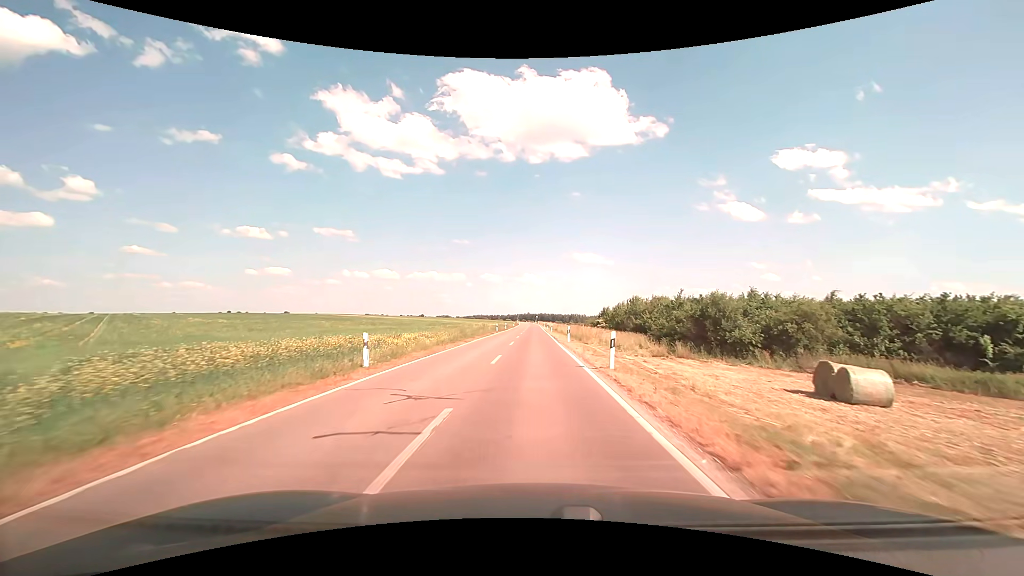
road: unclassified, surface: asphalt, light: Day
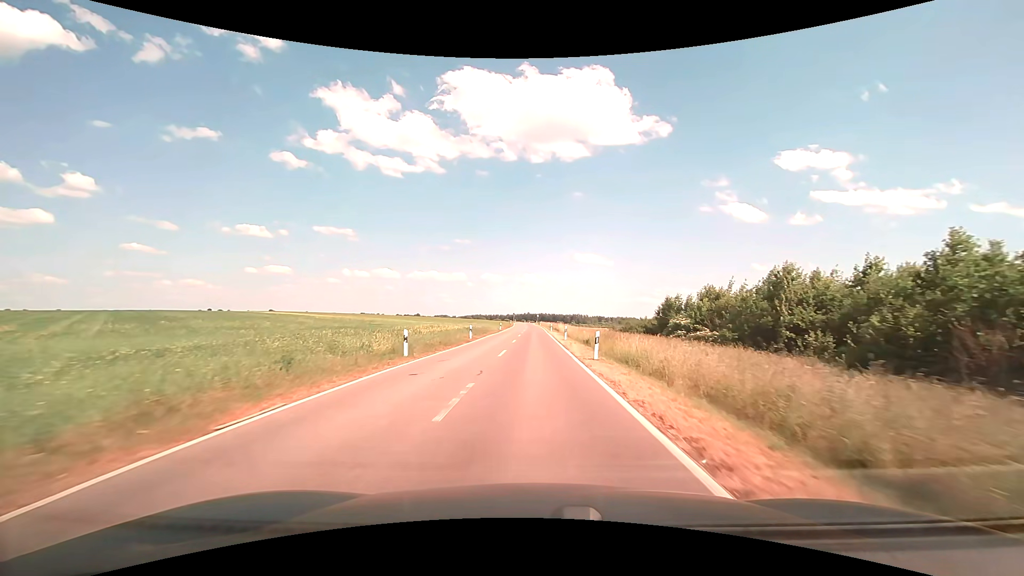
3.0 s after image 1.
(0.0, +45.9) m; 0°
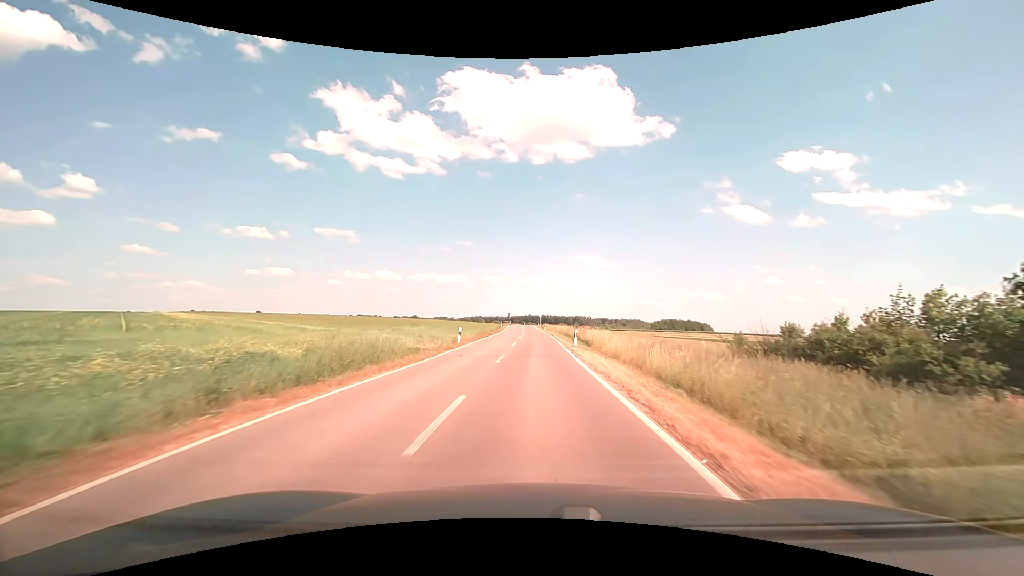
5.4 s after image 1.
(-0.1, +38.4) m; 0°
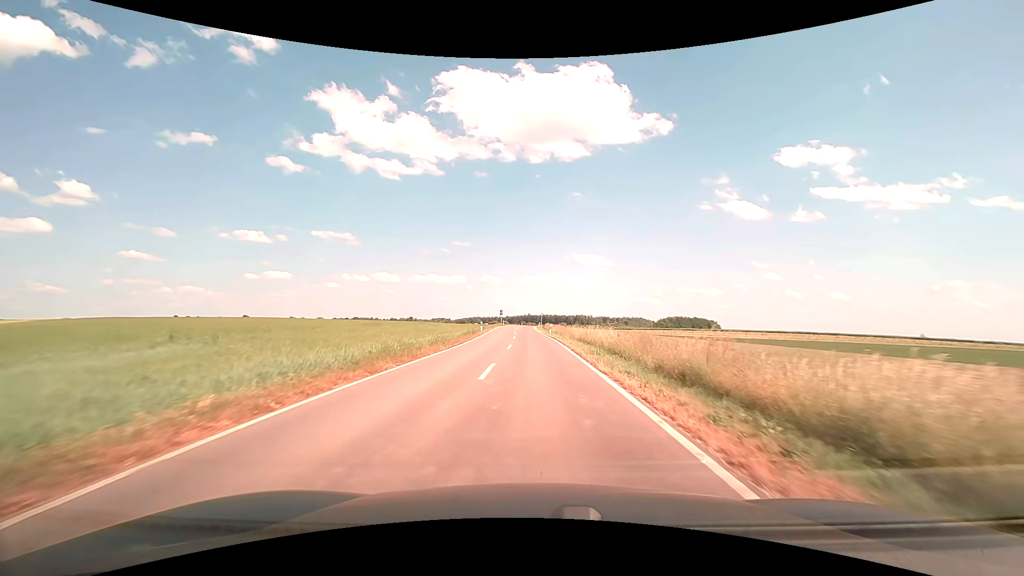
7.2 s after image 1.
(0.0, +29.6) m; 0°
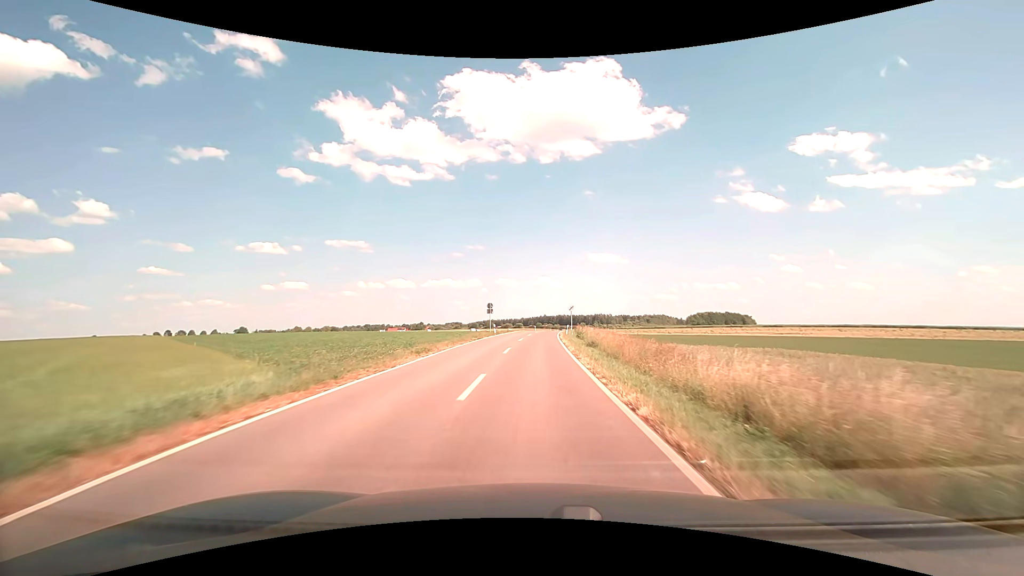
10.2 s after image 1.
(-0.6, +50.6) m; -2°
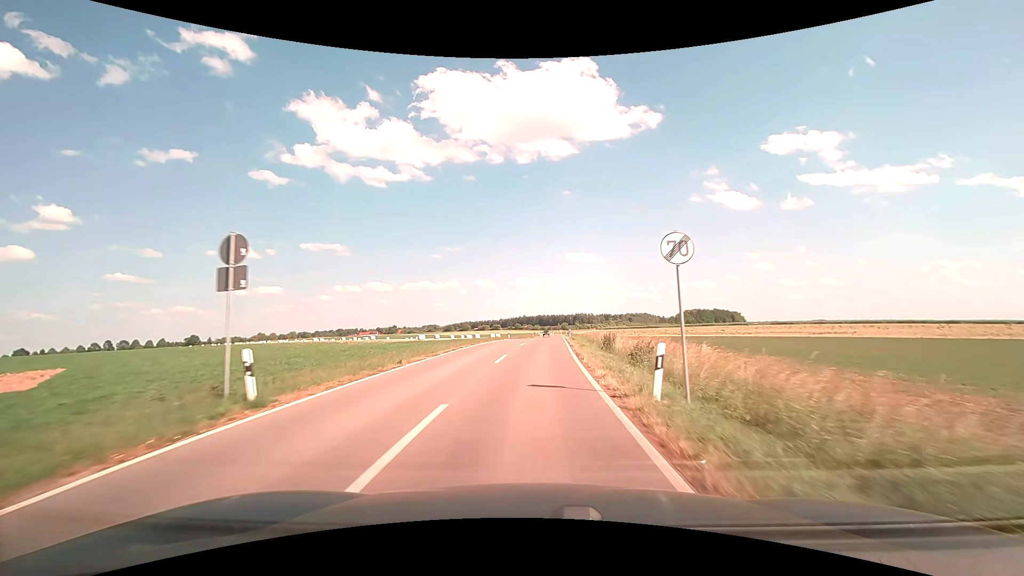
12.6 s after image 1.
(+0.5, +40.8) m; +2°
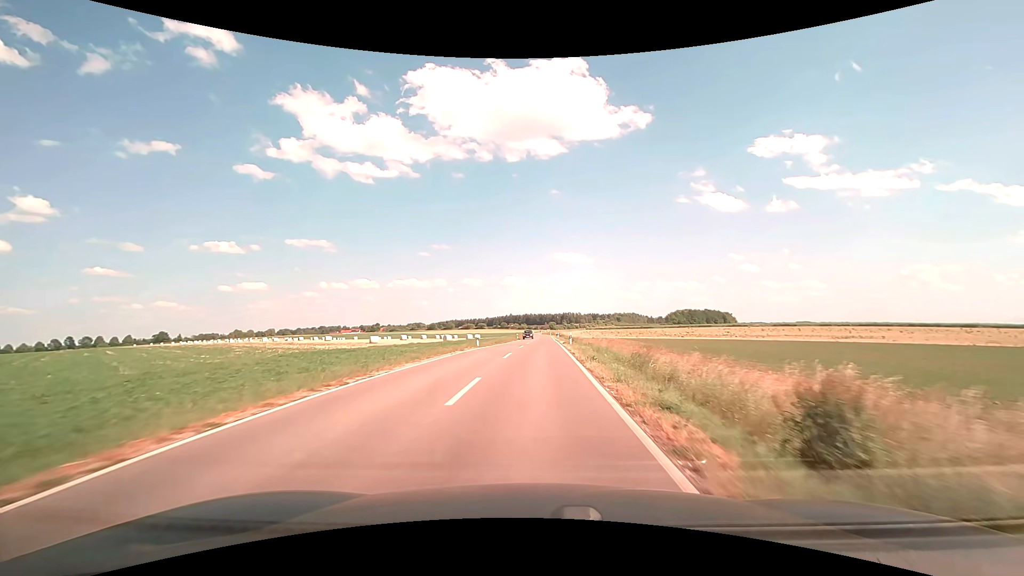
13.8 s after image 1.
(+0.3, +20.1) m; +2°
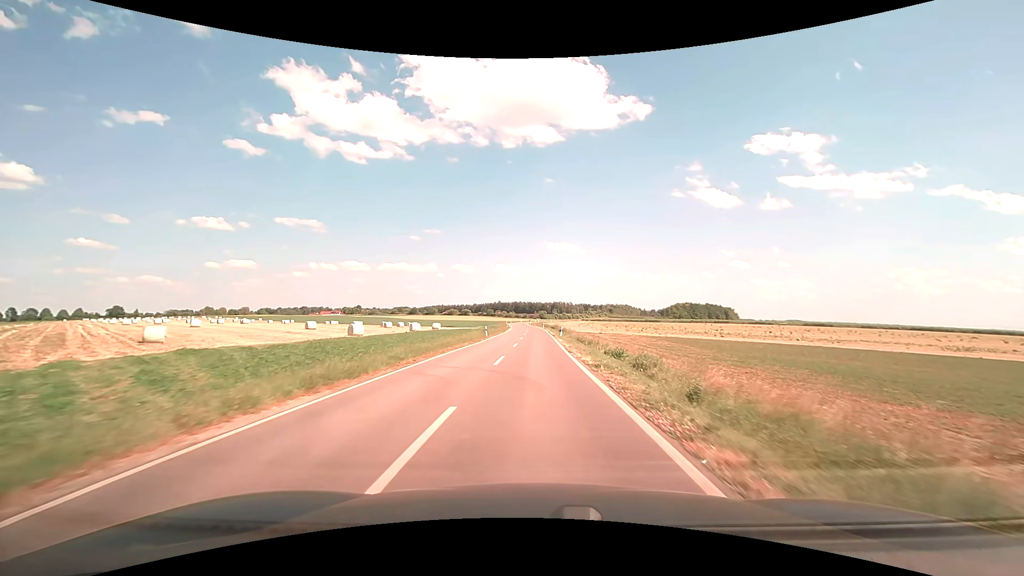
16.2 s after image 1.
(+0.4, +40.6) m; +1°
(0, +10) (0, +20) (0, +30) (0, +40) (0, +50) (0, +60) (0, +70) (0, +80) (0, +90) (0, +100) m
